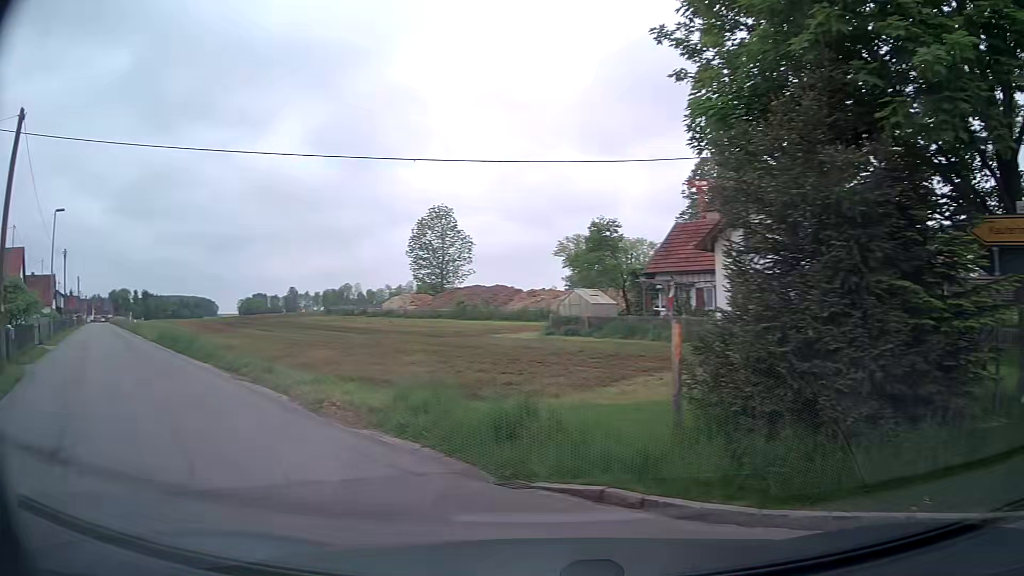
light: Day
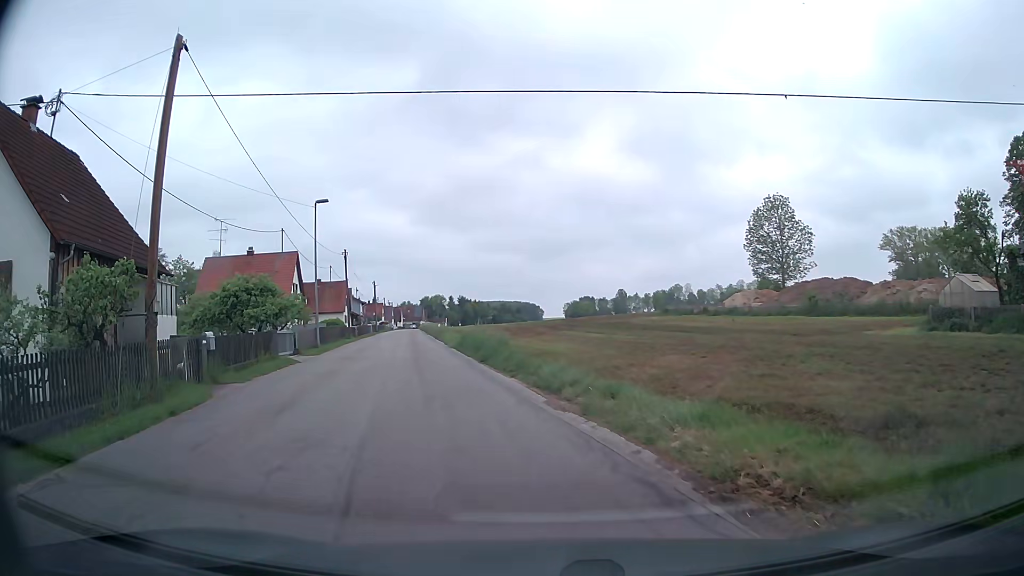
(-1.9, +6.1) m; -29°
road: tertiary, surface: asphalt
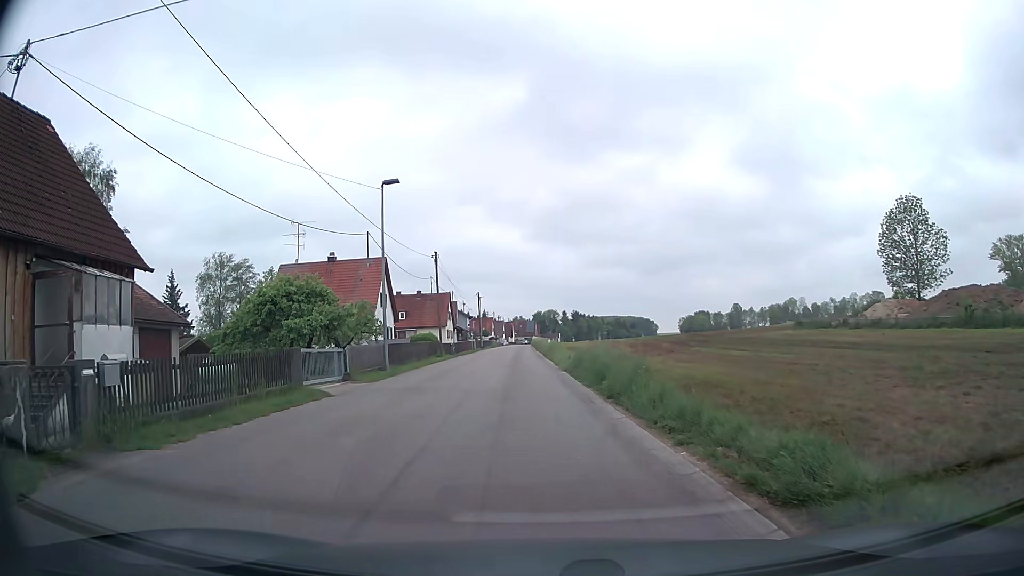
(-0.8, +8.0) m; -10°
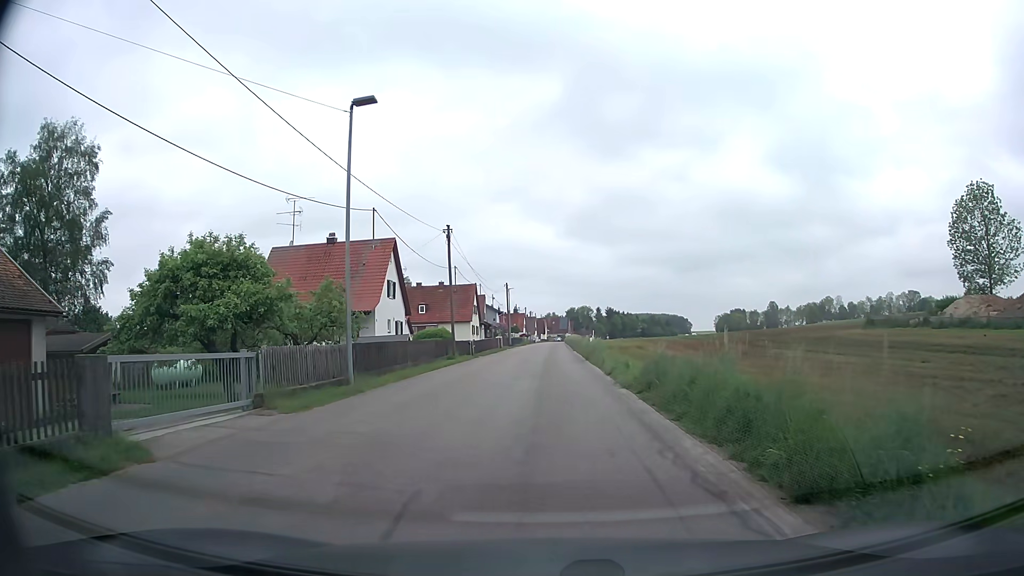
(-0.4, +9.2) m; -4°
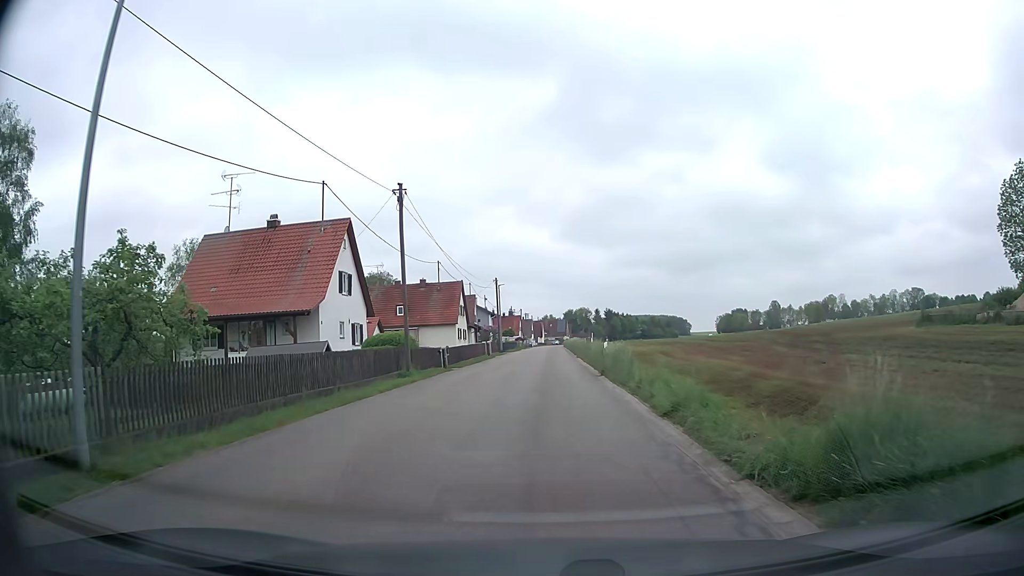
(+0.2, +10.5) m; +1°
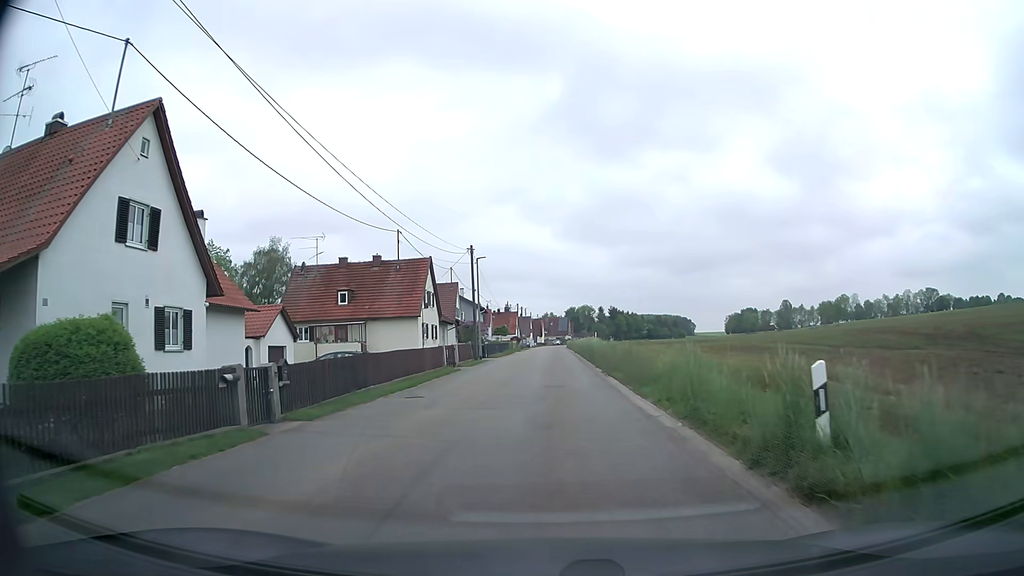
(-0.1, +20.7) m; +1°
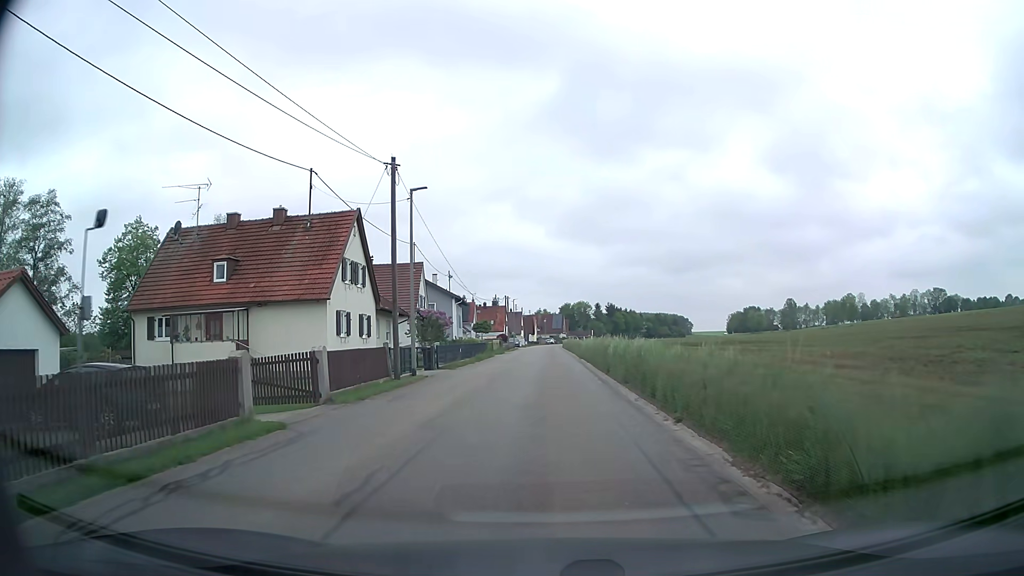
(-0.1, +19.2) m; 0°
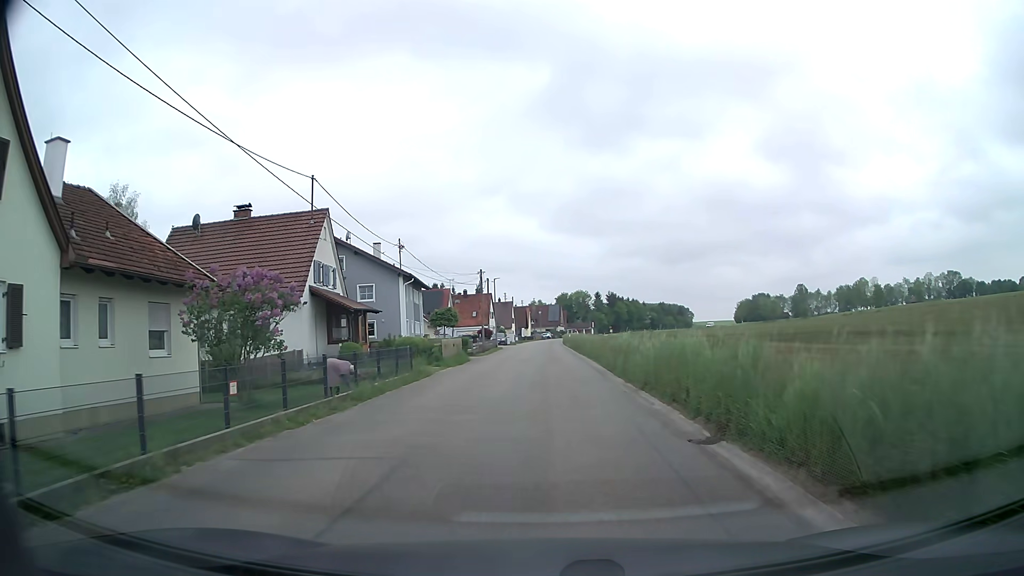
(+0.1, +25.6) m; +1°
(0, +10) (0, +20) (0, +30) (0, +40) (0, +50) (0, +60) (0, +70) (0, +80) (0, +90) (+1, +100) m
